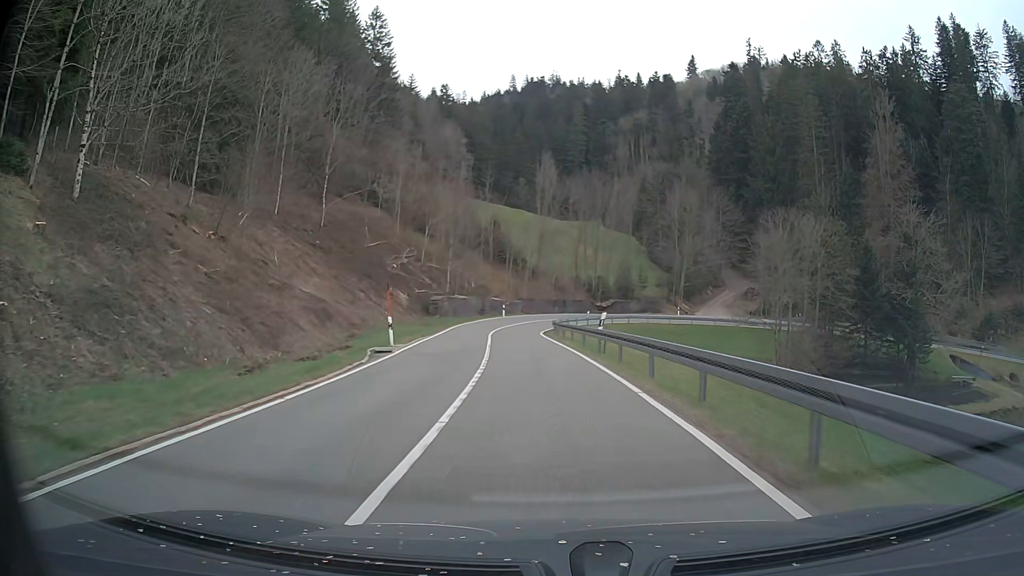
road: tertiary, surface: asphalt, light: Day
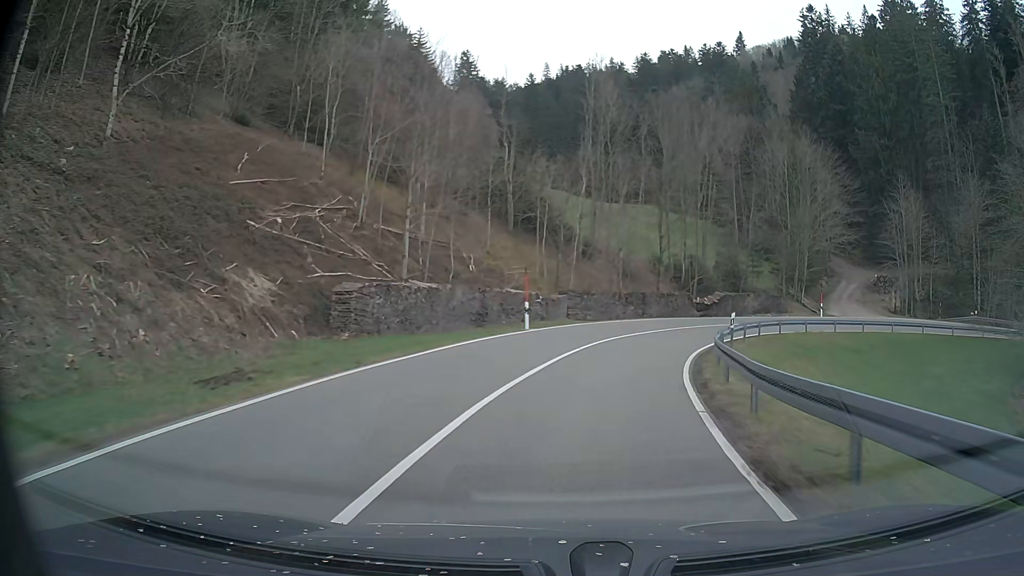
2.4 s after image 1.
(-2.1, +36.6) m; -4°
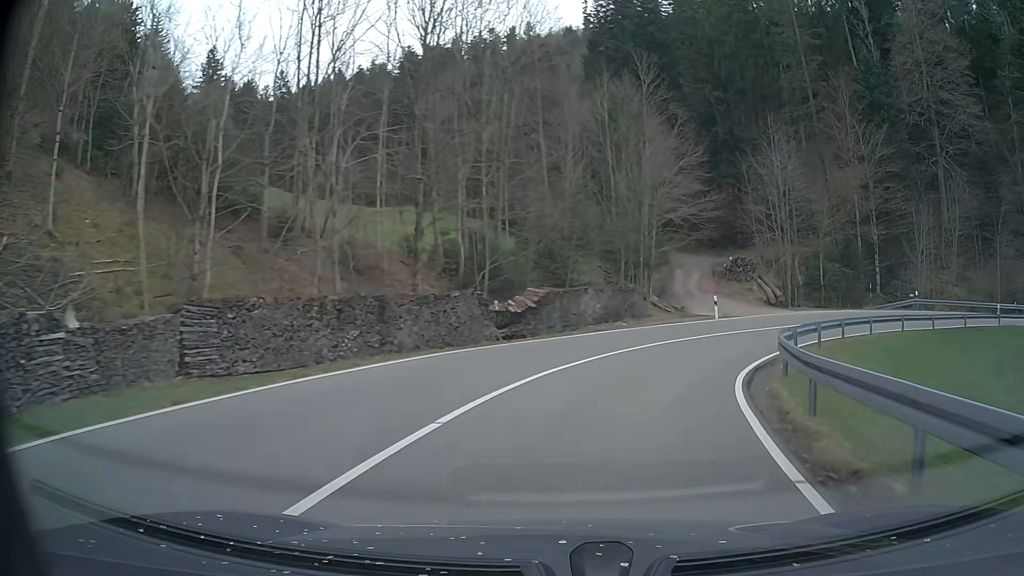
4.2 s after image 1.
(+3.5, +24.8) m; +19°
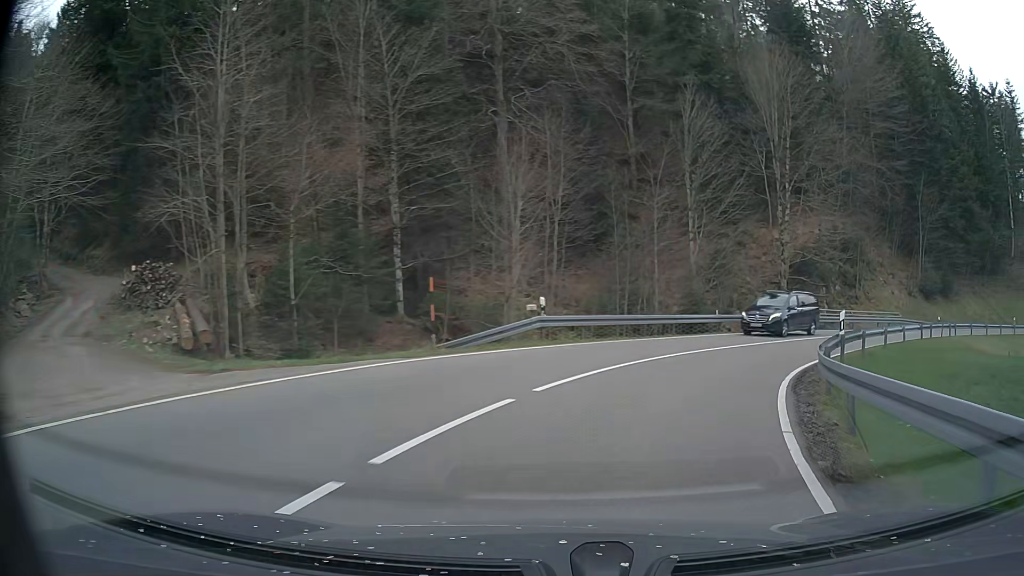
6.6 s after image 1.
(+10.7, +27.5) m; +44°
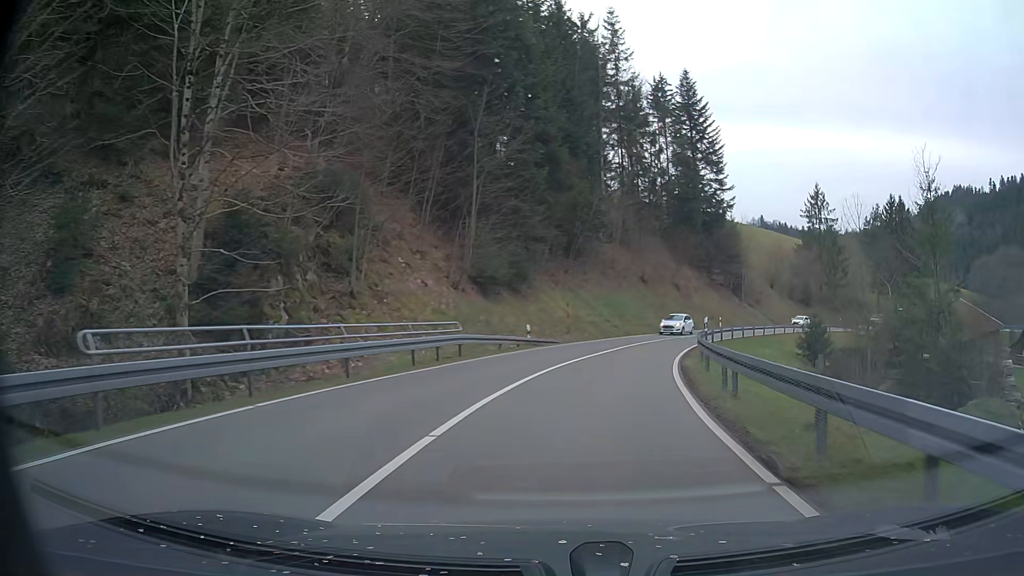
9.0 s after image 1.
(+11.5, +26.2) m; +44°
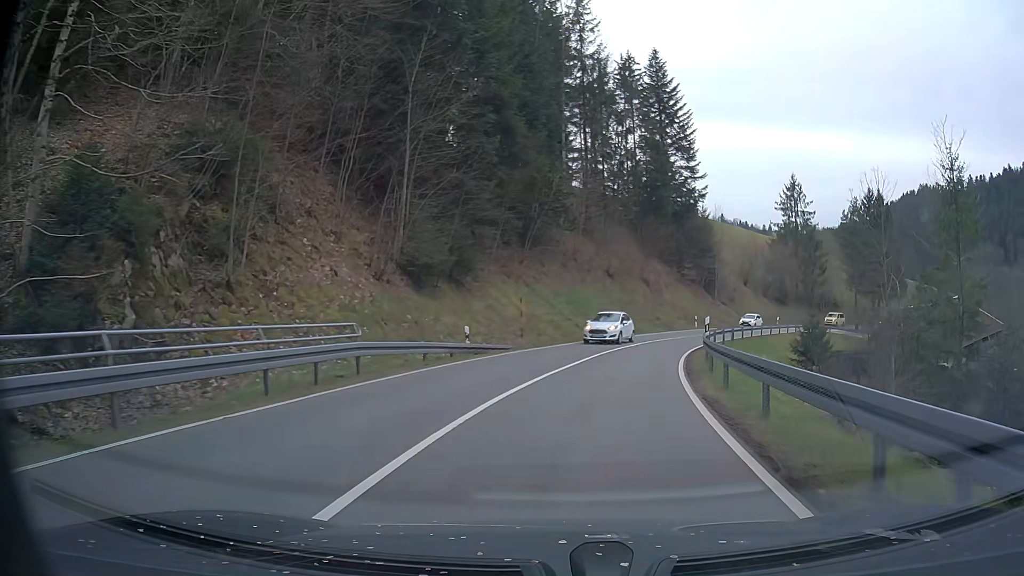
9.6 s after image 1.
(+0.3, +7.4) m; +4°
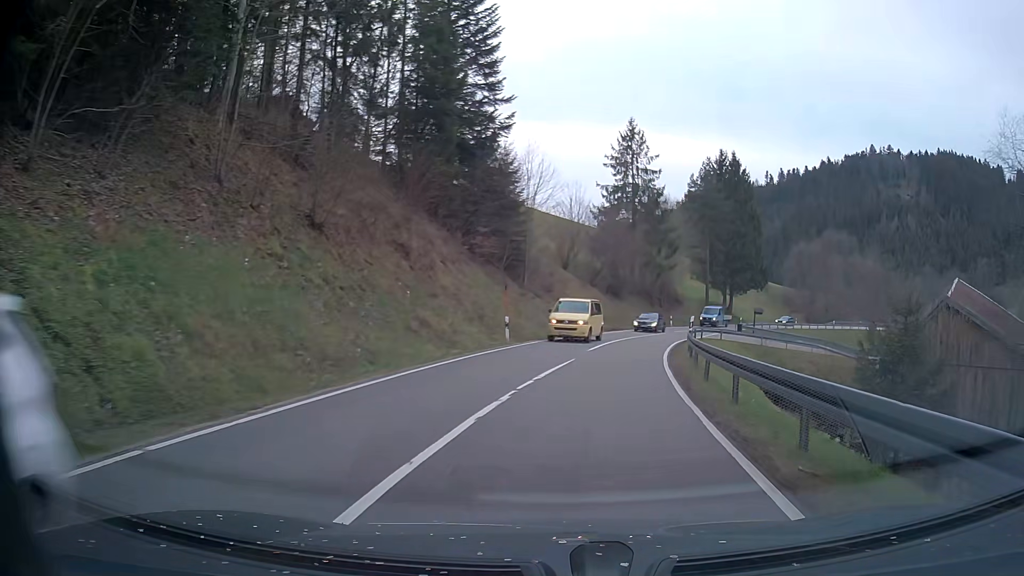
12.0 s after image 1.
(+4.8, +30.5) m; +19°
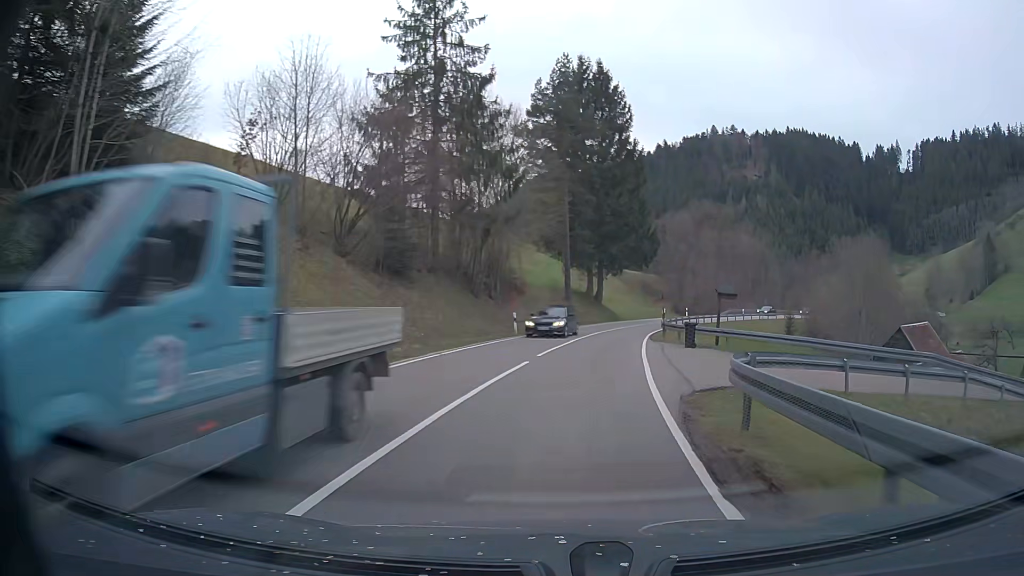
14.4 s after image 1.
(+4.9, +35.3) m; +14°
(0, +10) (+1, +20) (+3, +30) (+5, +40) (+7, +49) (+11, +59) (+15, +68) (+19, +77) (+24, +85) (+30, +93) m
